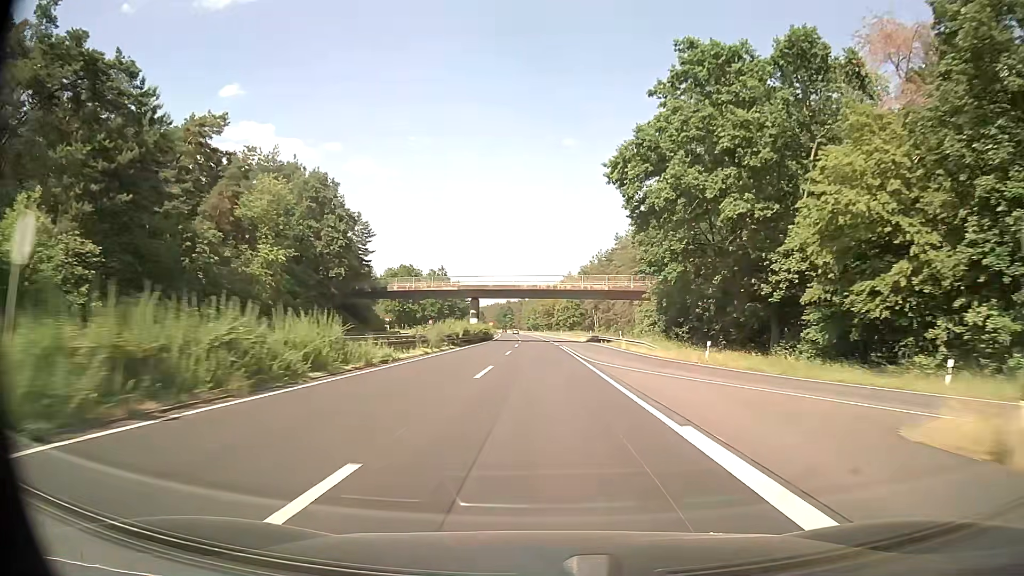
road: trunk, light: Day
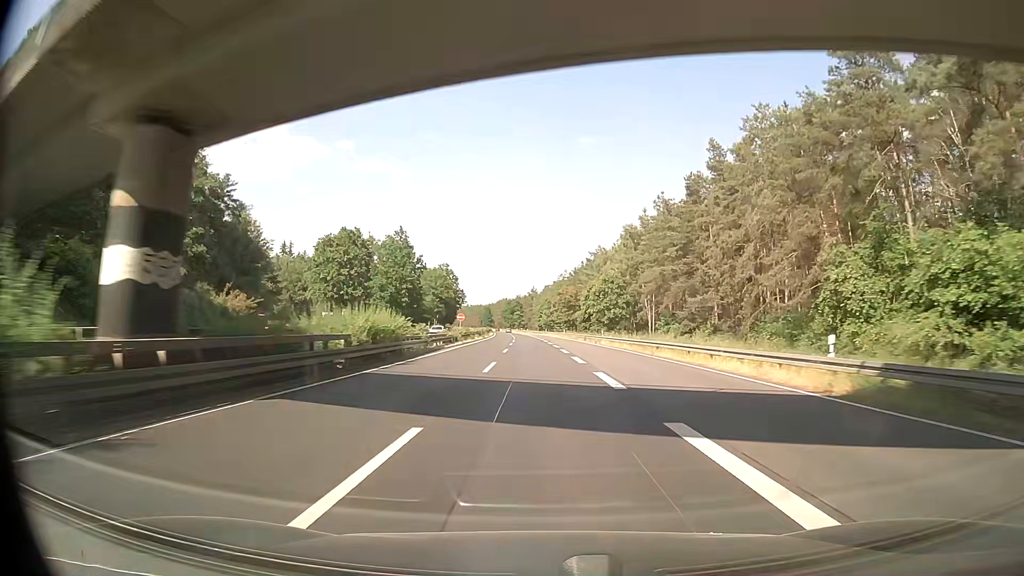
(-0.8, +69.8) m; -1°
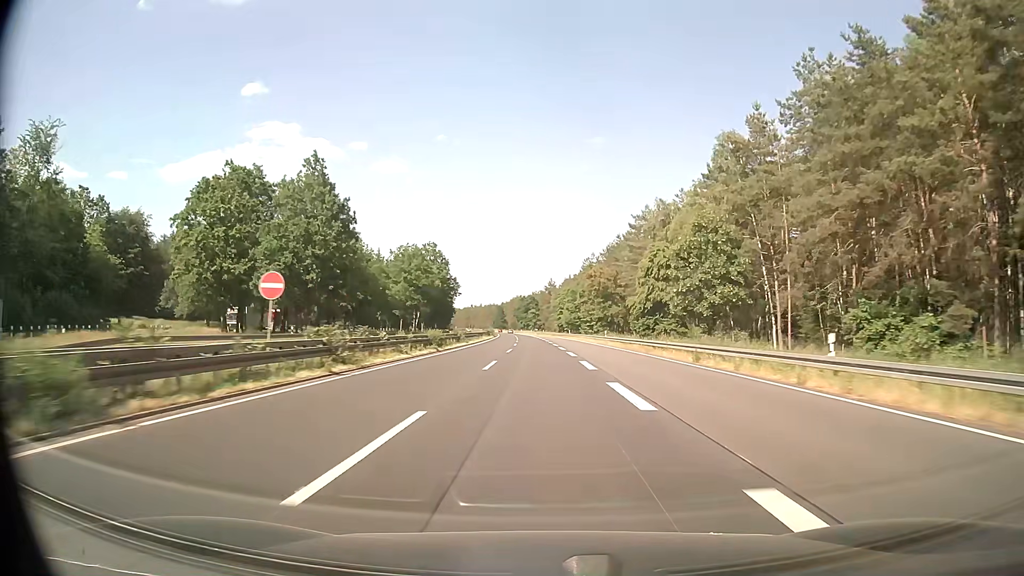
(-0.7, +52.4) m; -2°
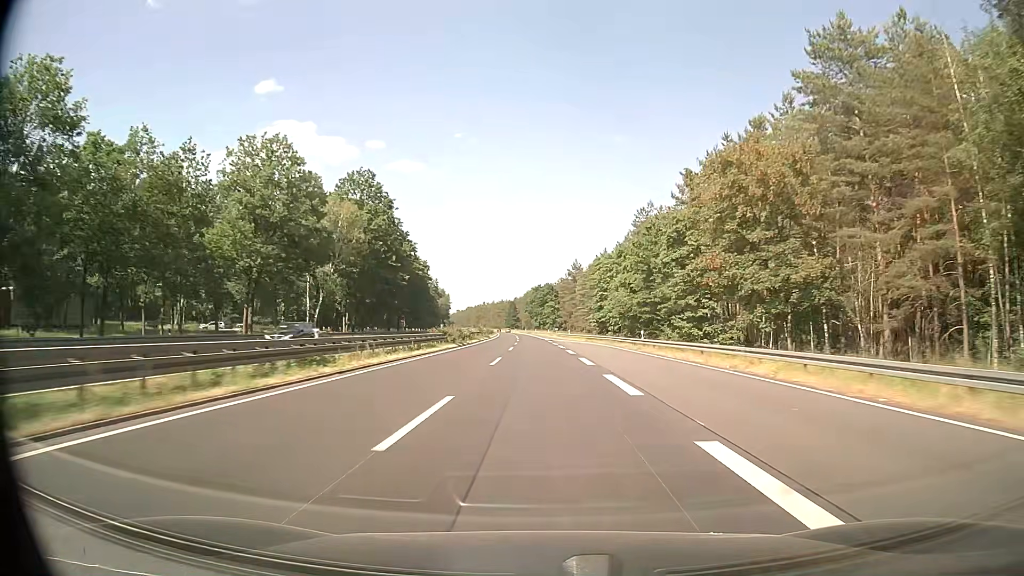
(-0.8, +69.7) m; -1°
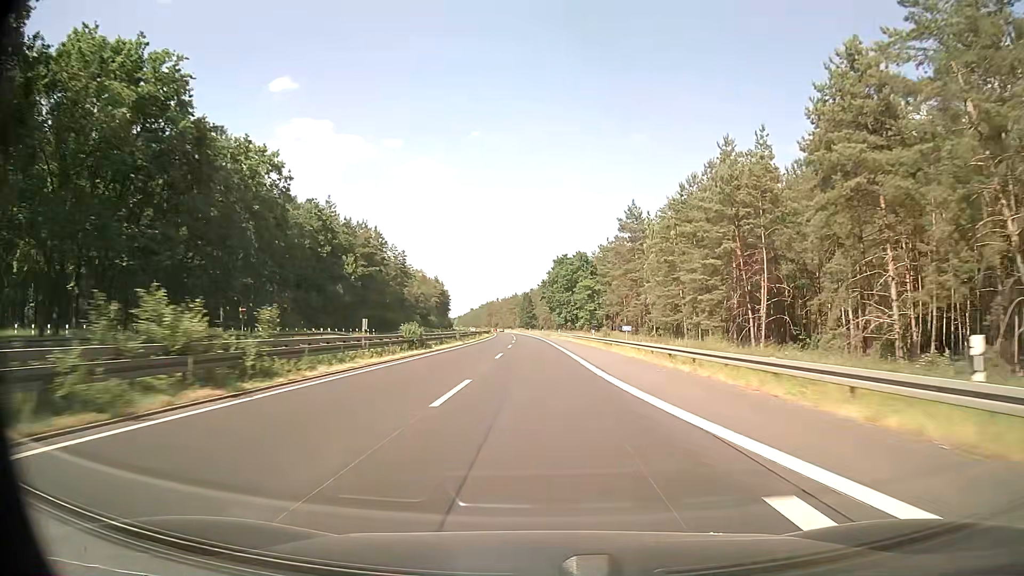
(-1.3, +87.0) m; -2°
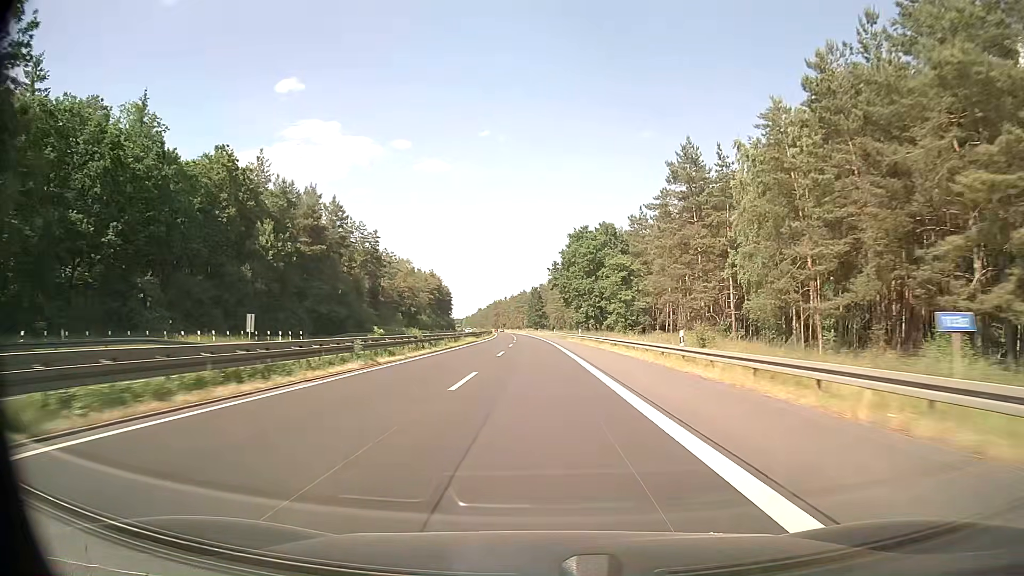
(-0.3, +34.8) m; -1°
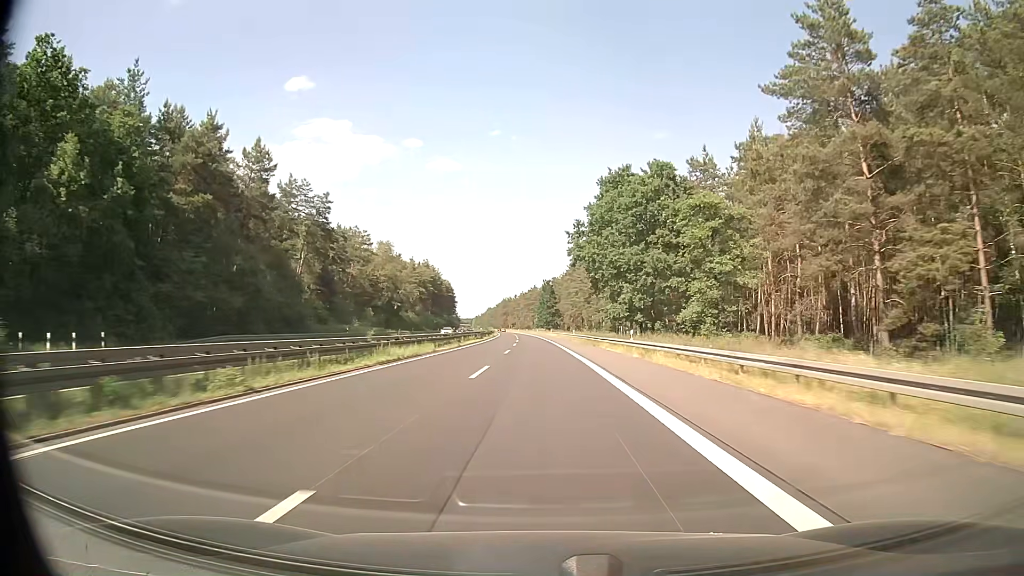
(-0.4, +34.8) m; -1°
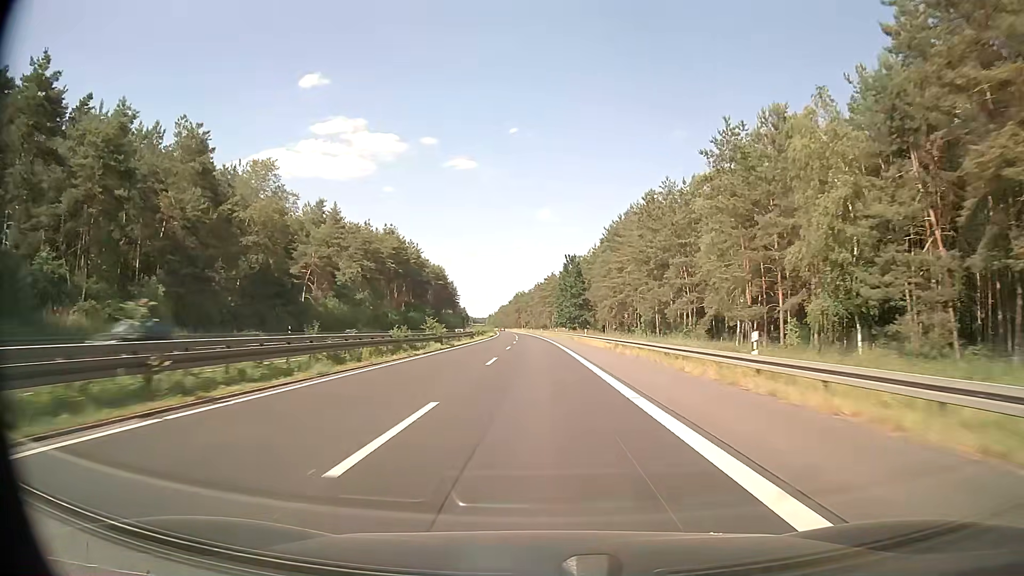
(-0.9, +69.6) m; -1°
(0, +10) (0, +20) (0, +30) (-1, +40) (-1, +50) (-1, +60) (-1, +70) (-2, +80) (-2, +90) (-2, +100) m
